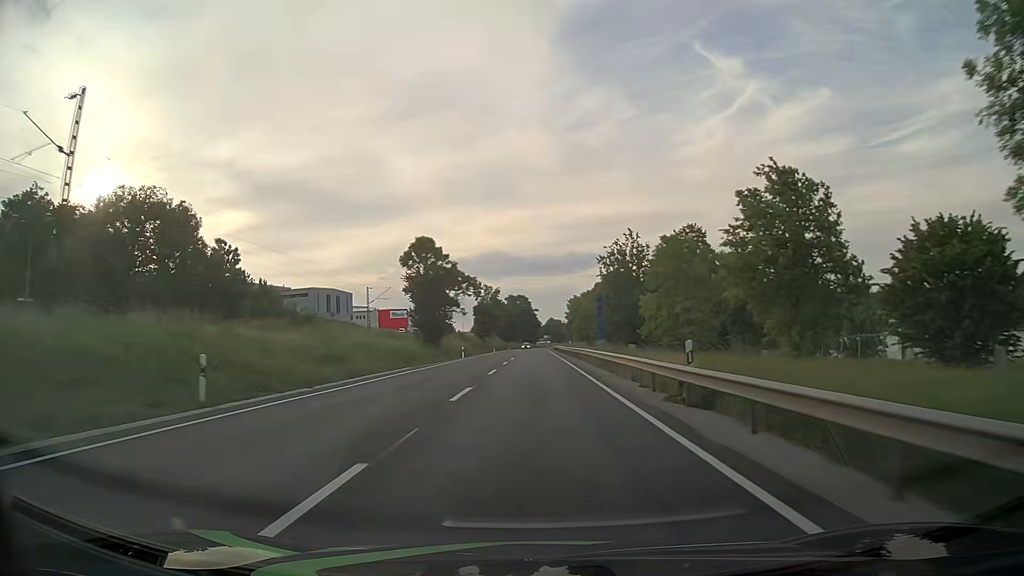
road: primary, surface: asphalt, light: Day
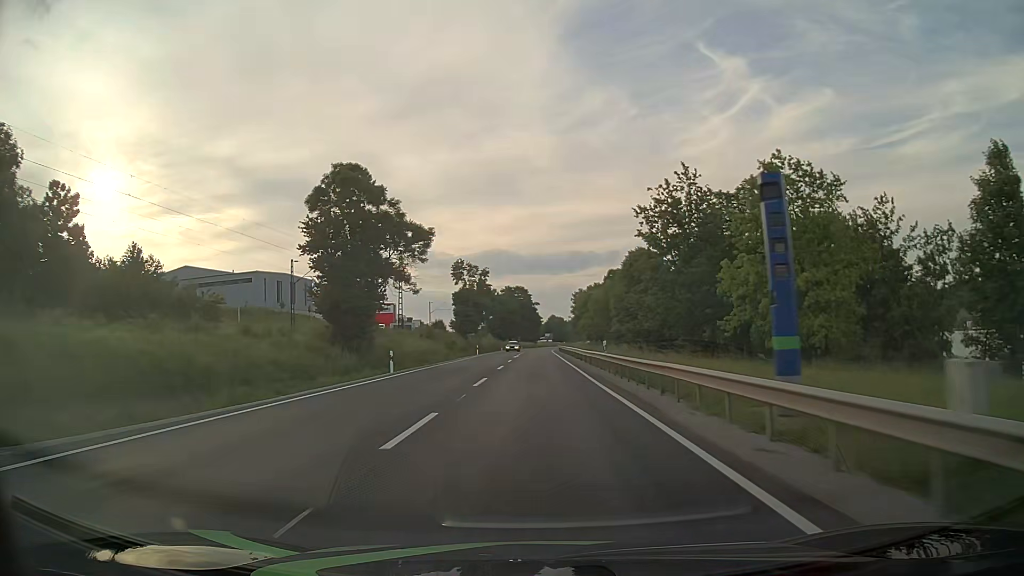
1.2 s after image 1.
(0.0, +30.8) m; 0°
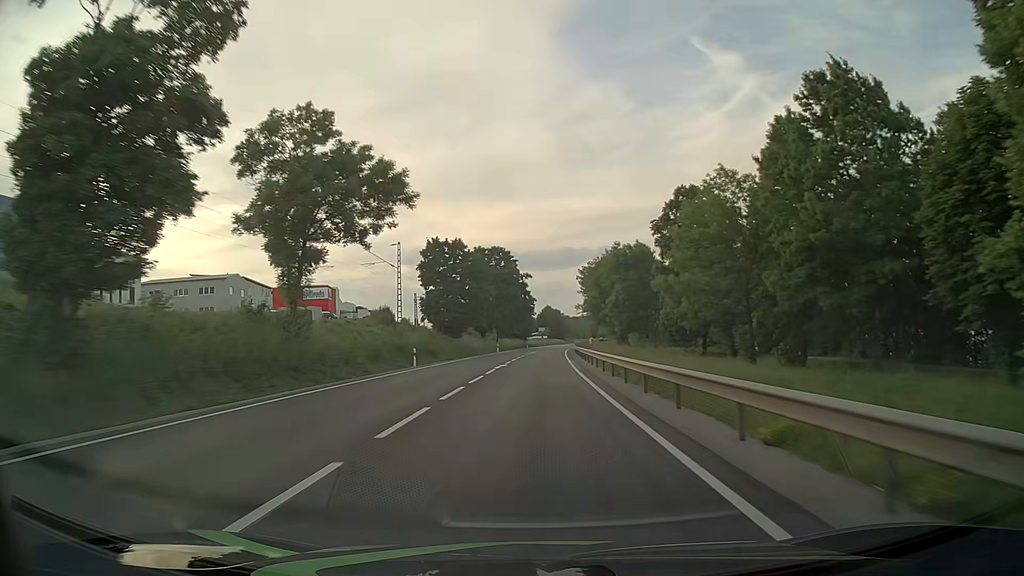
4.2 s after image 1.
(+0.5, +78.1) m; +1°
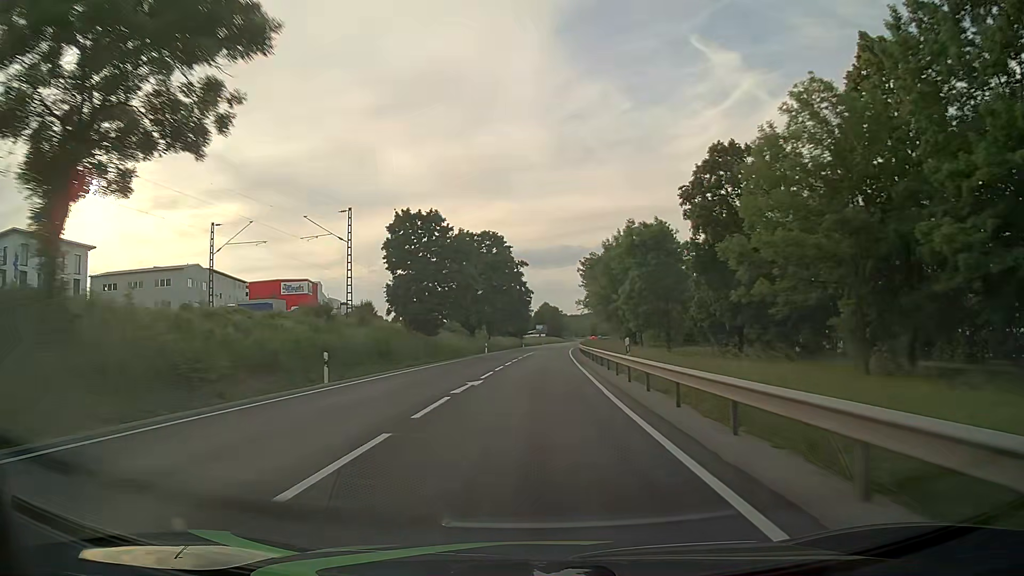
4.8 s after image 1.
(0.0, +15.7) m; 0°
(0, +10) (0, +20) (0, +30) (0, +40) (0, +50) (+1, +60) (+1, +70) (+1, +80) (+2, +90) (+3, +100) m
